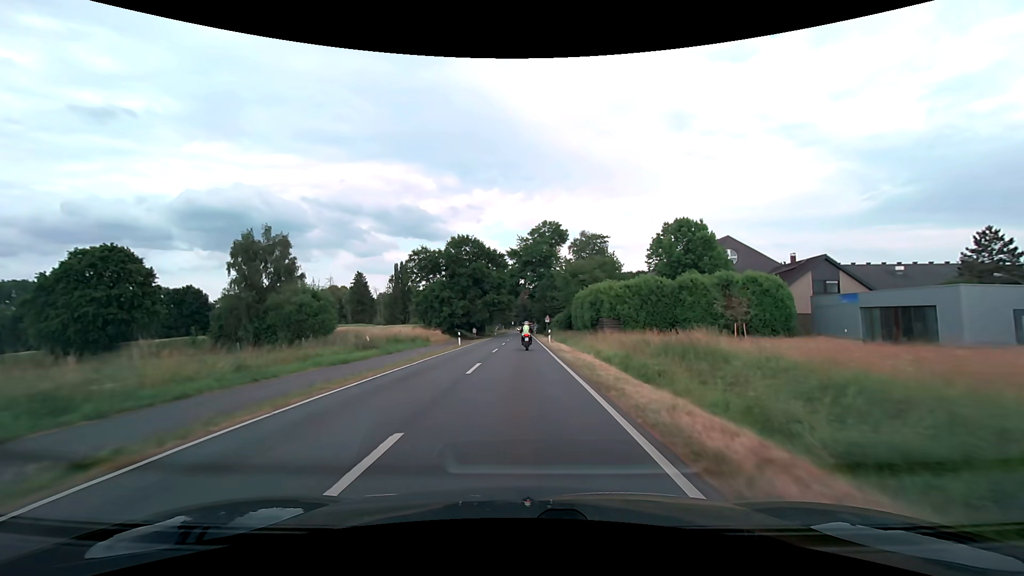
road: secondary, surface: asphalt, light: Day
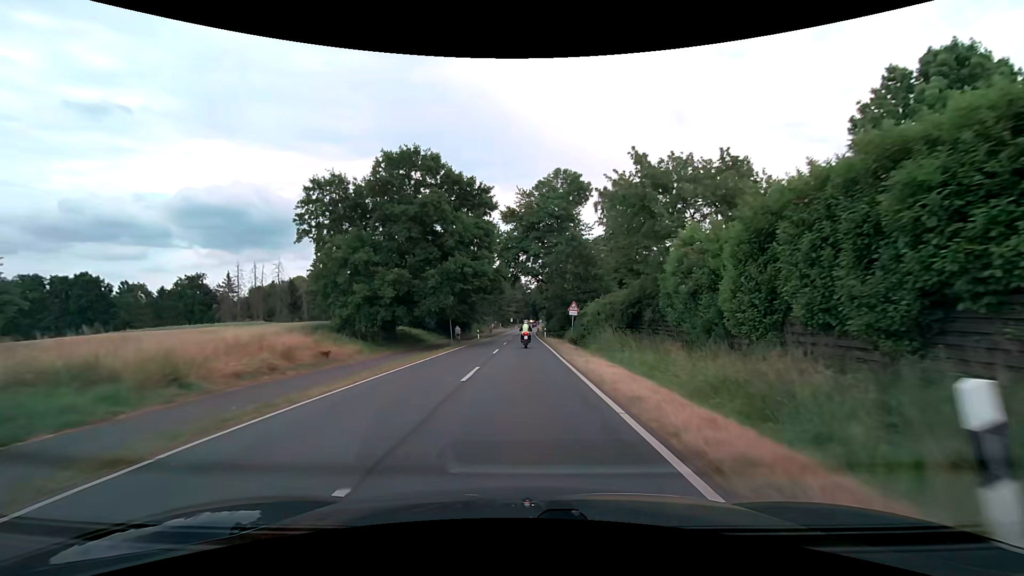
(-0.2, +38.3) m; 0°
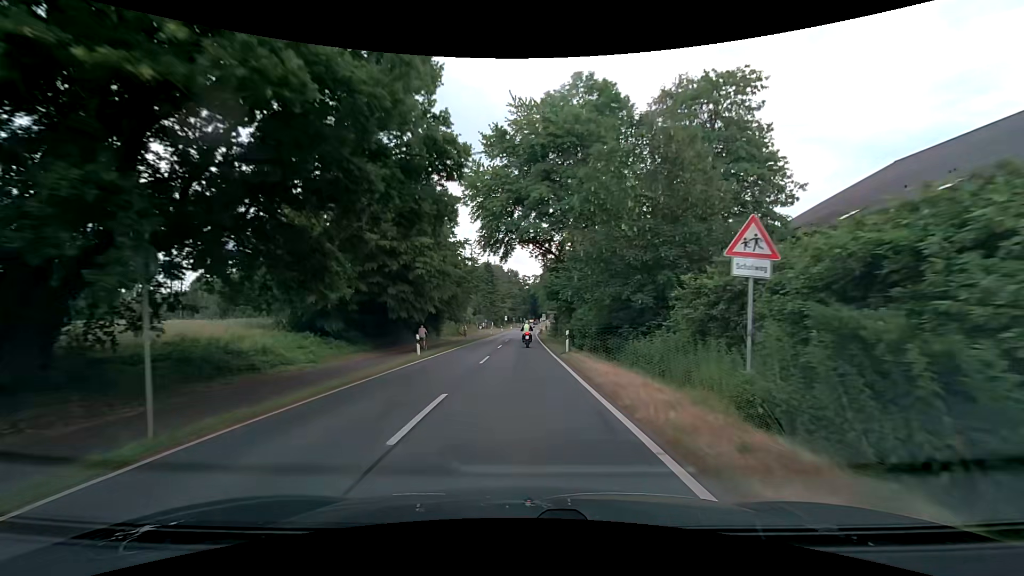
(0.0, +30.7) m; 0°
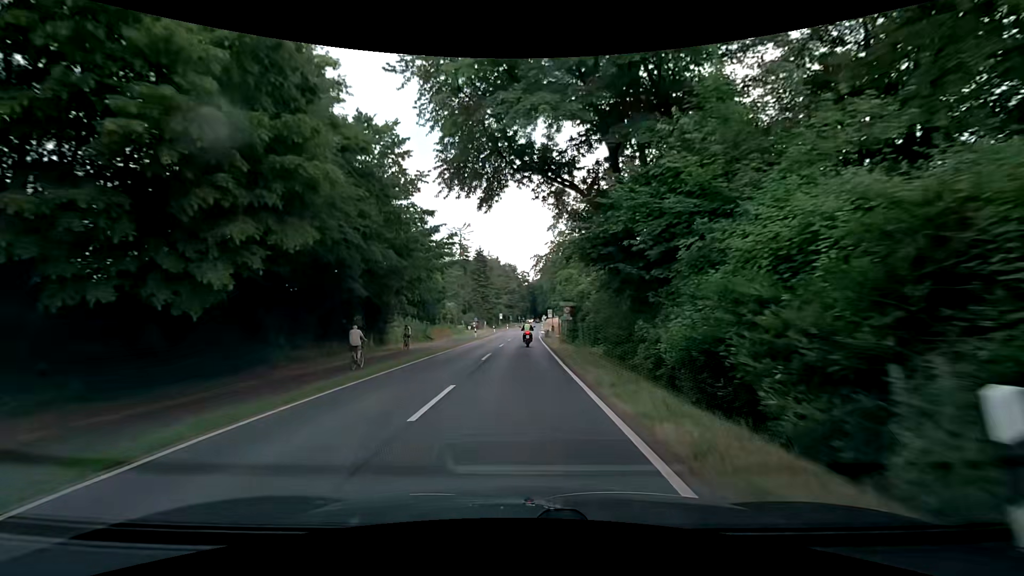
(0.0, +22.9) m; 0°
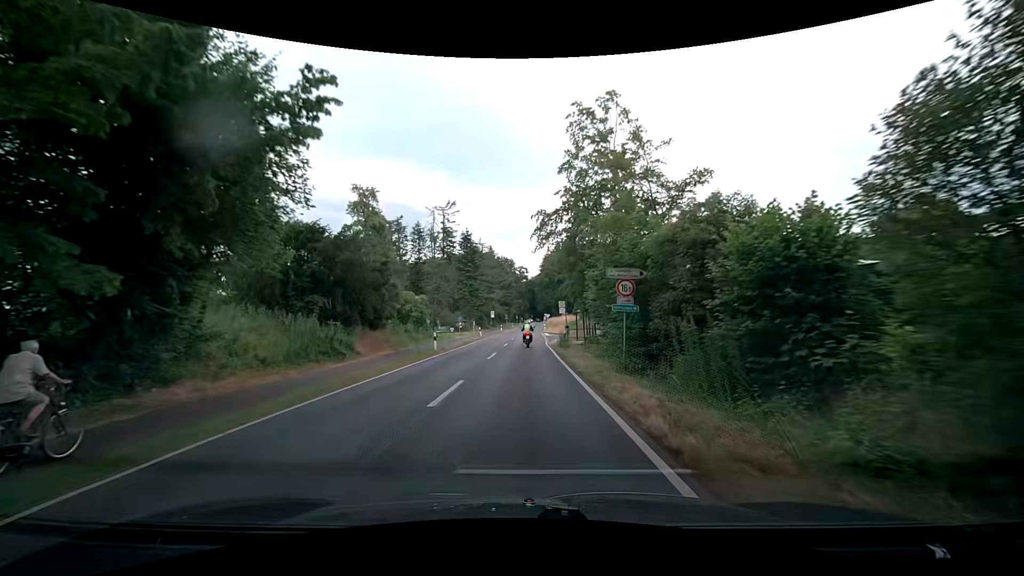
(+0.2, +22.9) m; 0°
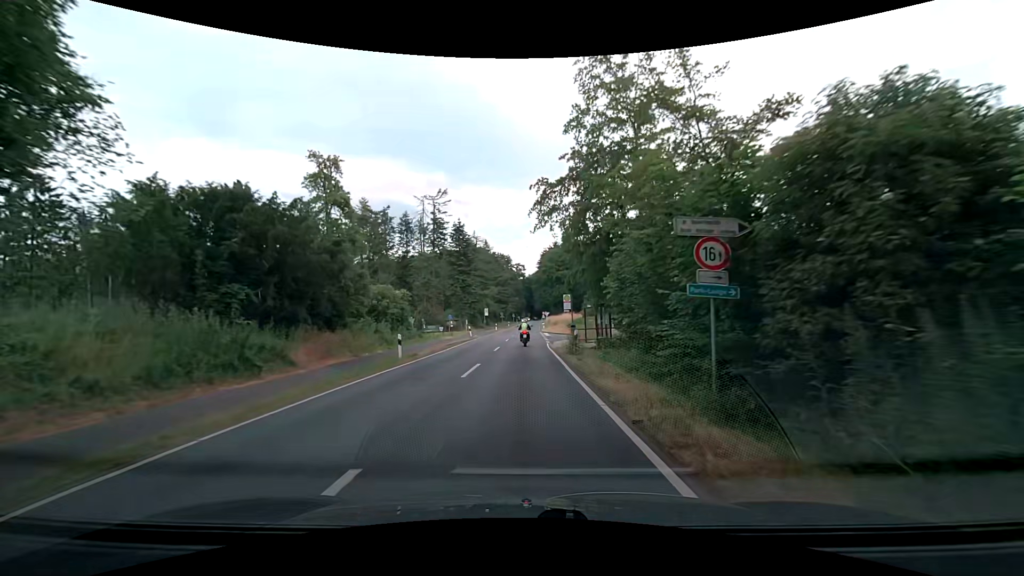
(0.0, +7.6) m; +1°
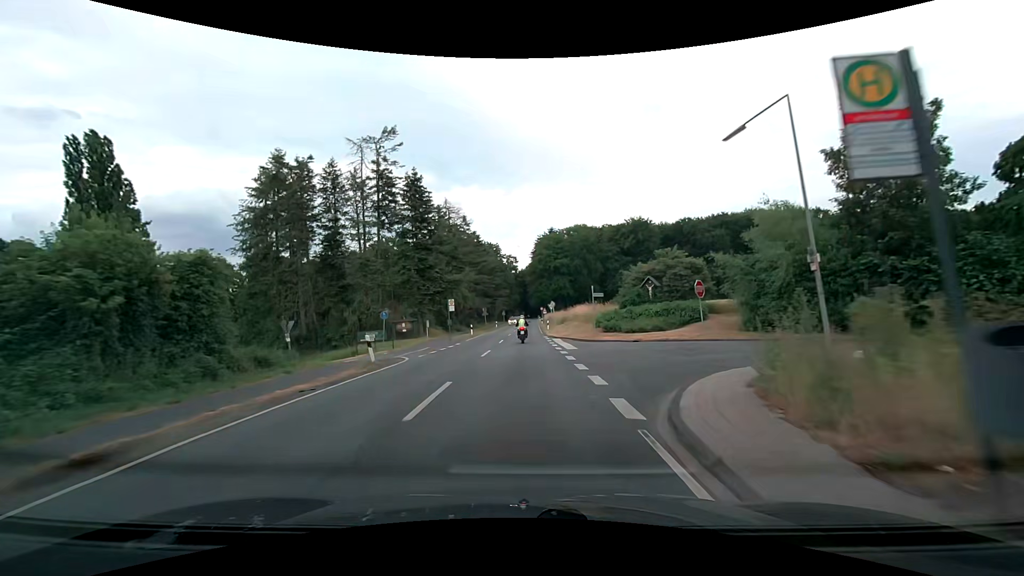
(0.0, +30.5) m; +1°
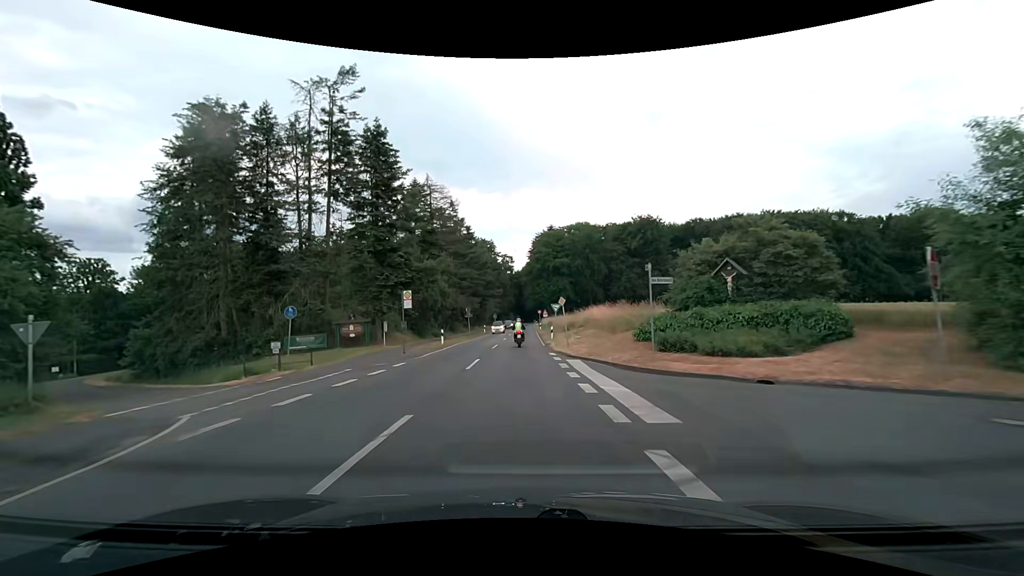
(-0.2, +15.1) m; 0°
(0, +10) (0, +20) (0, +30) (0, +40) (0, +50) (0, +60) (0, +70) (+1, +80) (+1, +90) (+1, +100) m
